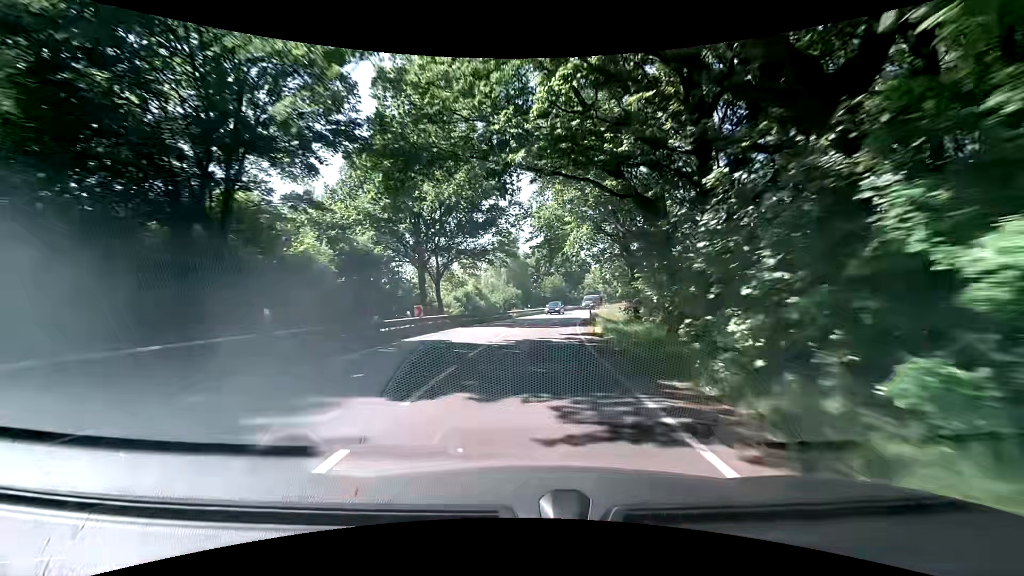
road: secondary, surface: asphalt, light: Day
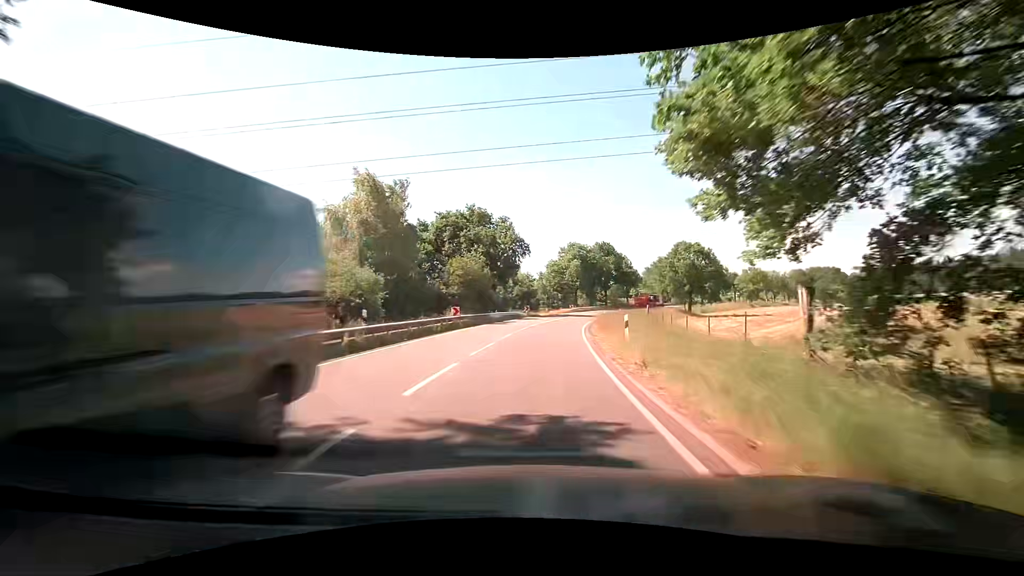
(+2.3, +42.0) m; +8°
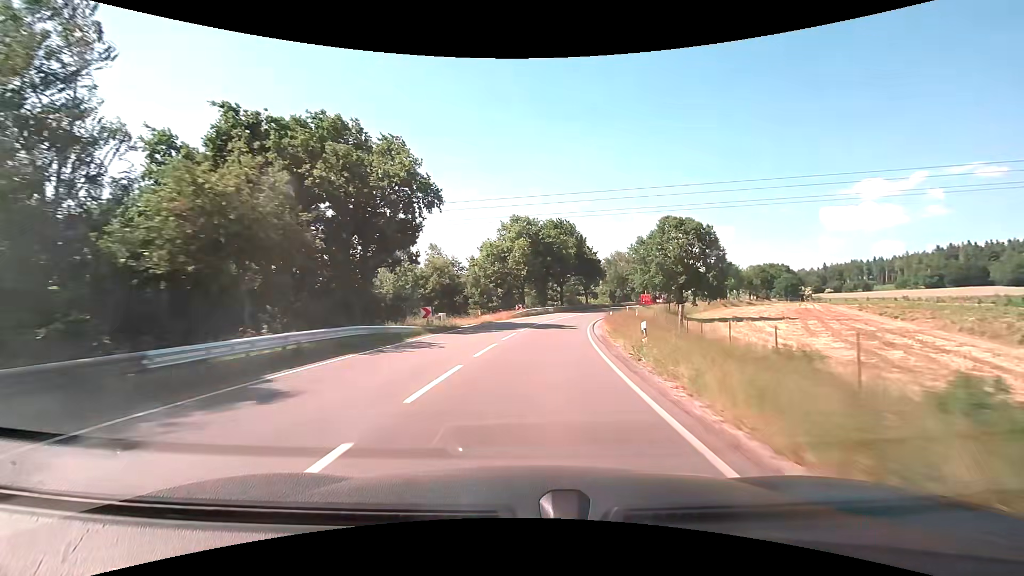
(+2.1, +31.2) m; +8°
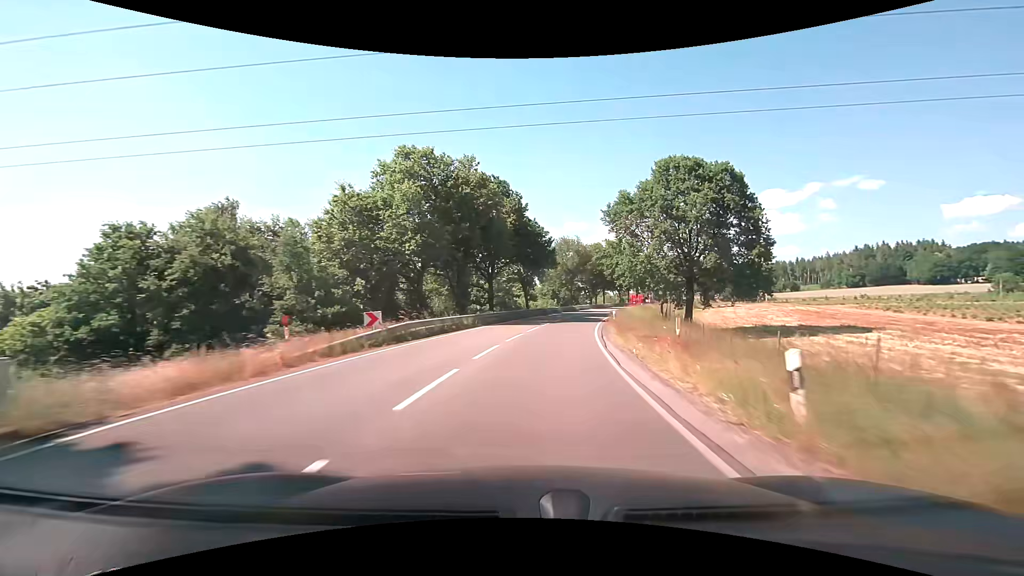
(+2.0, +30.9) m; +8°
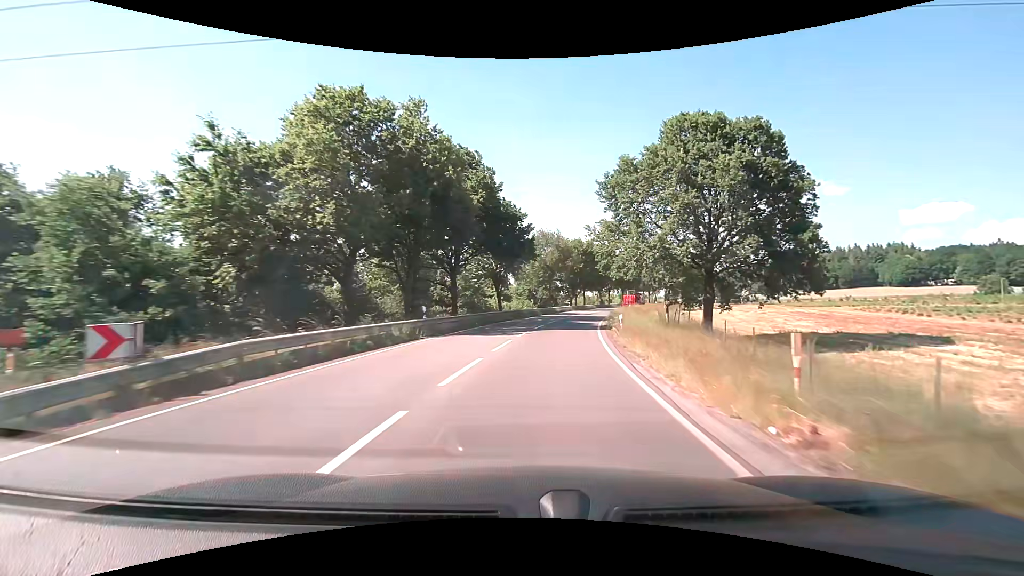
(+0.2, +10.3) m; +3°
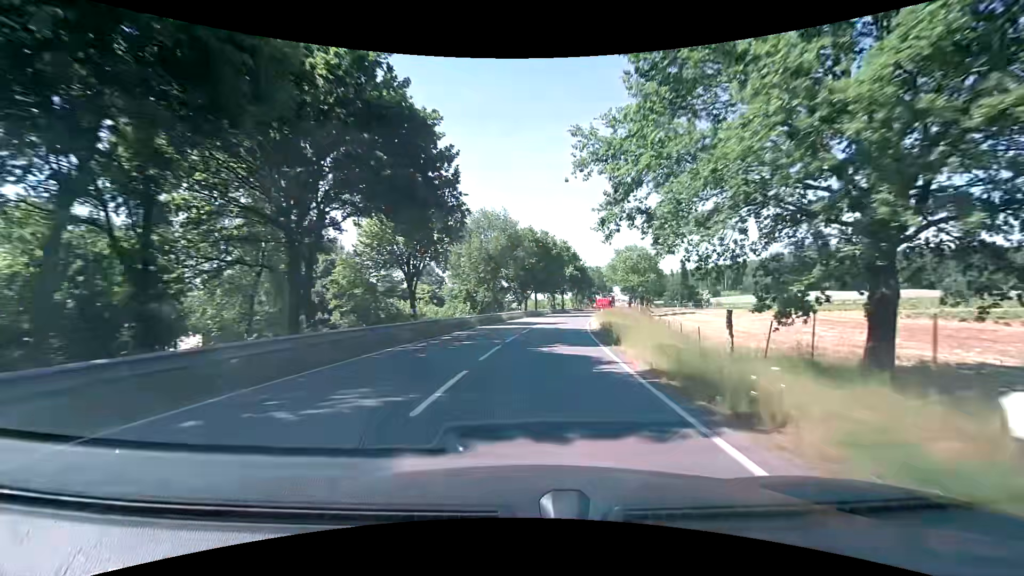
(+1.1, +20.5) m; +6°
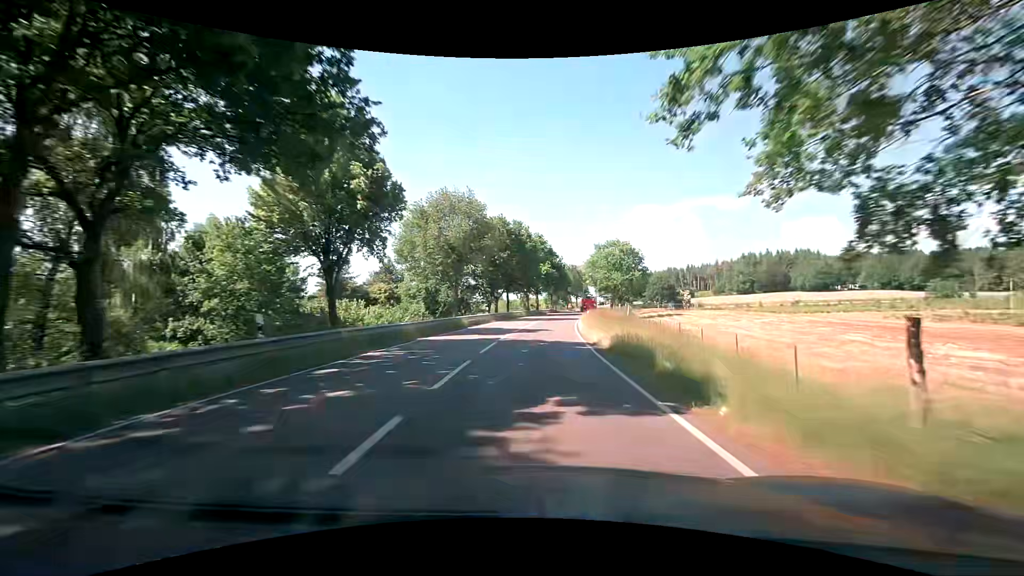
(+0.3, +10.2) m; +3°
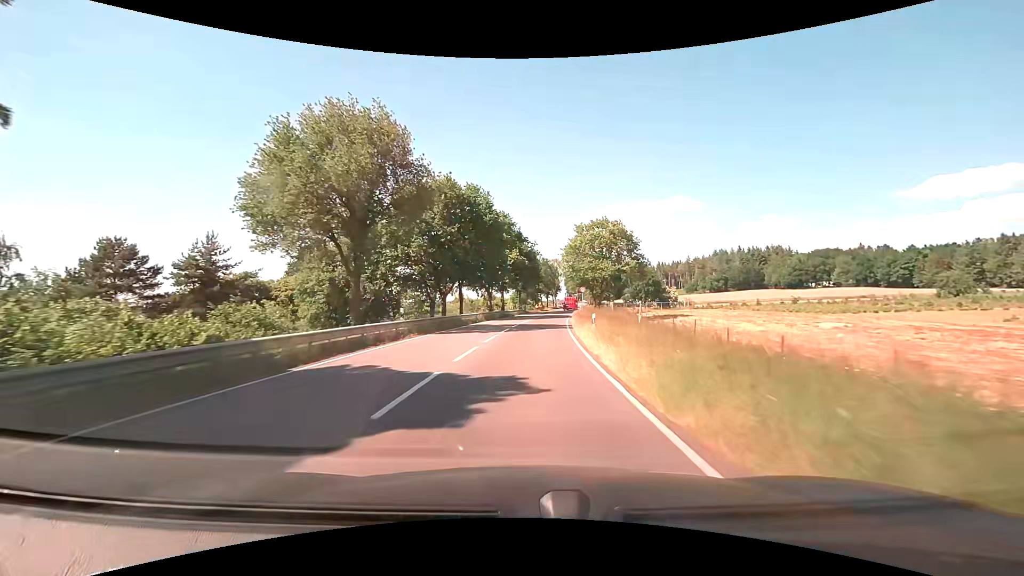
(+1.0, +20.4) m; +5°
(0, +10) (0, +20) (+1, +30) (+2, +40) (+3, +50) (+4, +60) (+5, +70) (+6, +80) (+7, +90) (+8, +100) m
